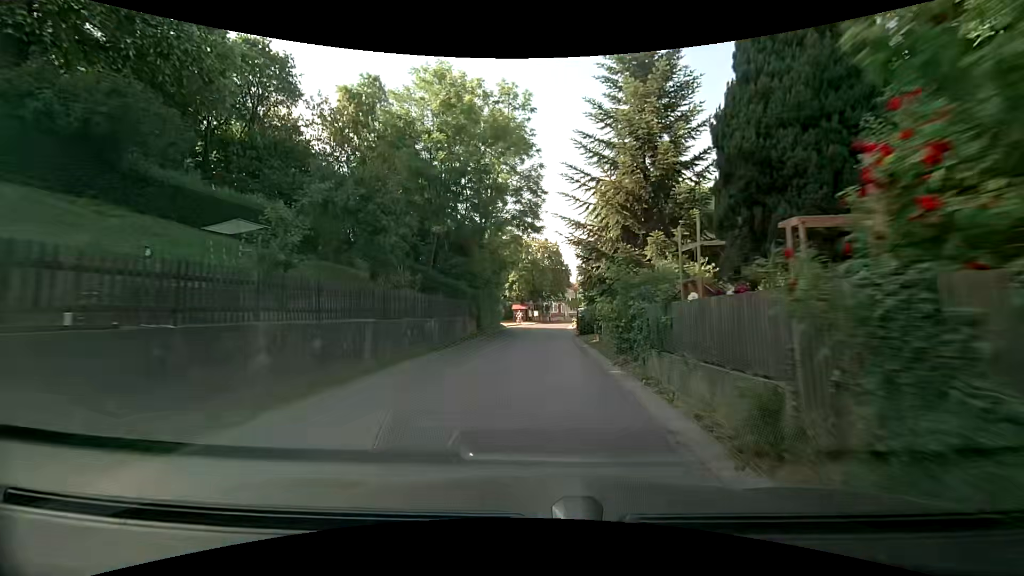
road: secondary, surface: asphalt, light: Day
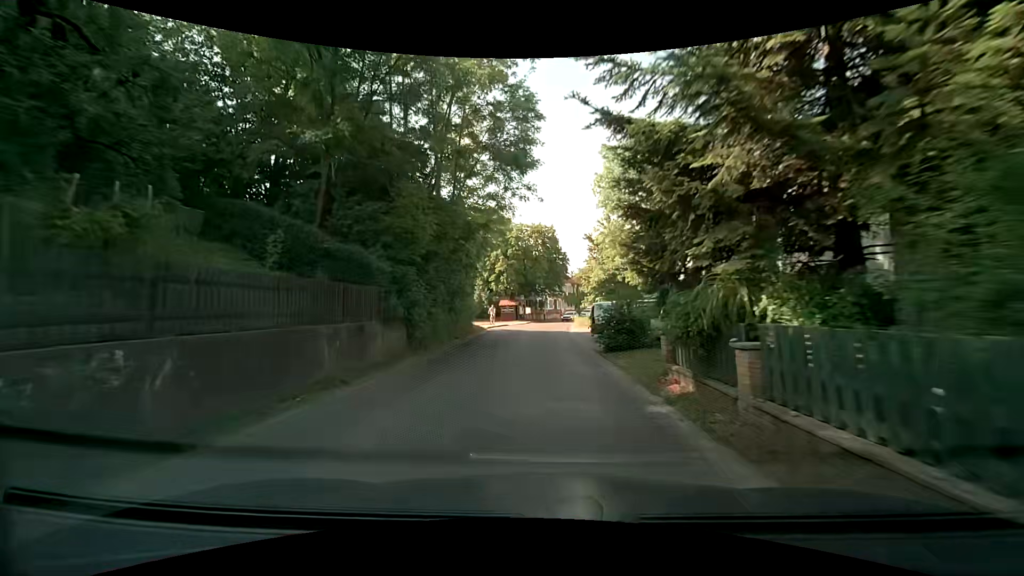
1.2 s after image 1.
(+0.2, +13.4) m; +2°
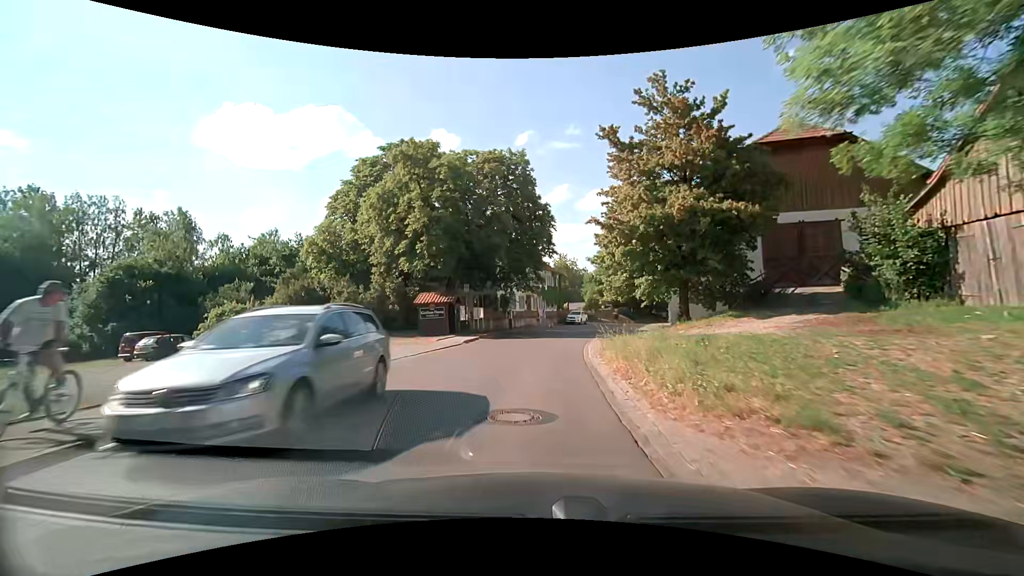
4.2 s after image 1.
(+0.8, +33.7) m; +3°
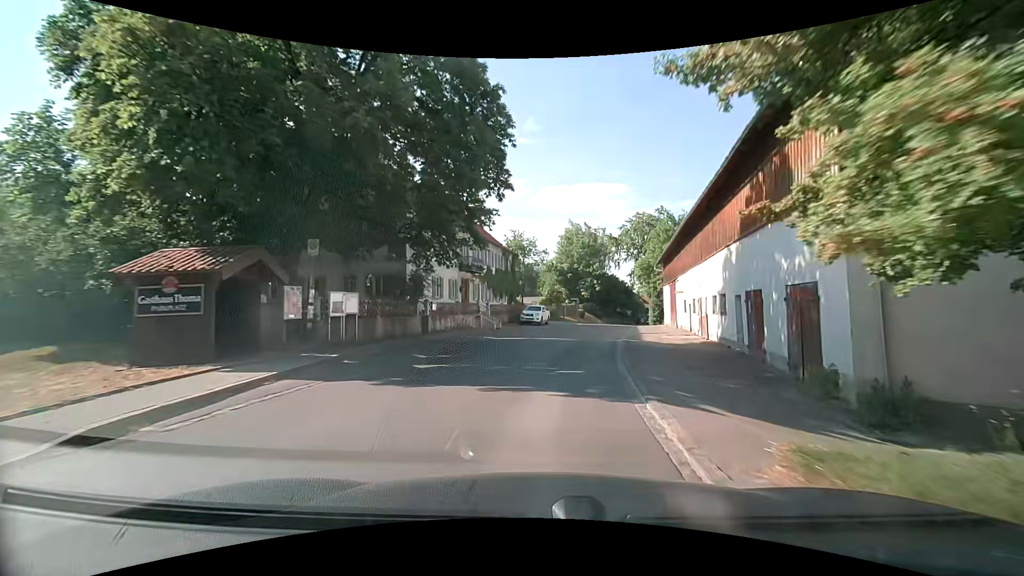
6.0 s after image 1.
(+0.3, +19.8) m; +5°
(0, +10) (+1, +20) (+3, +30) (+5, +40) (+7, +49) (+10, +59) (+13, +69) (+16, +78) (+20, +87) (+24, +97) m
